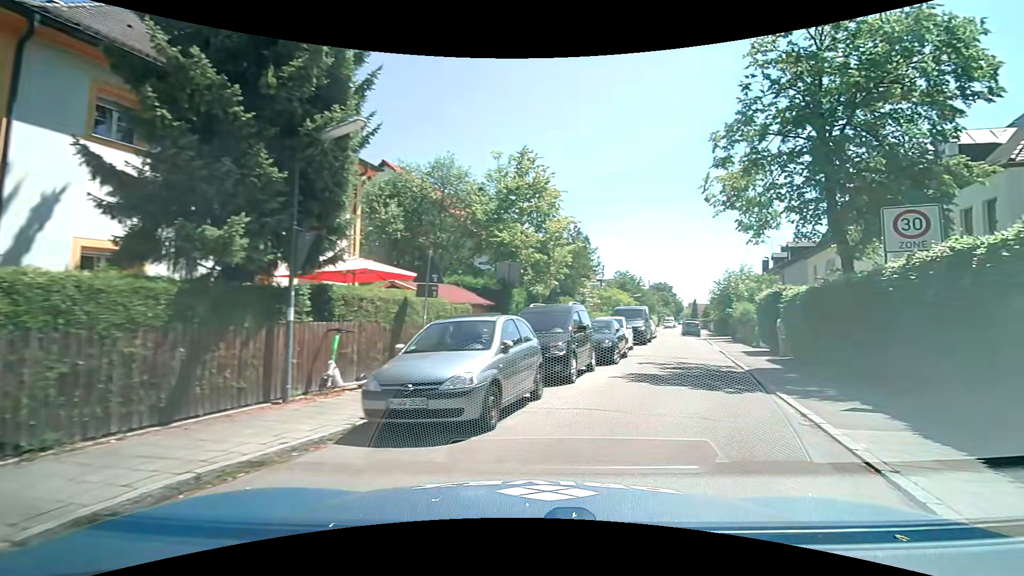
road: residential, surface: asphalt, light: Day
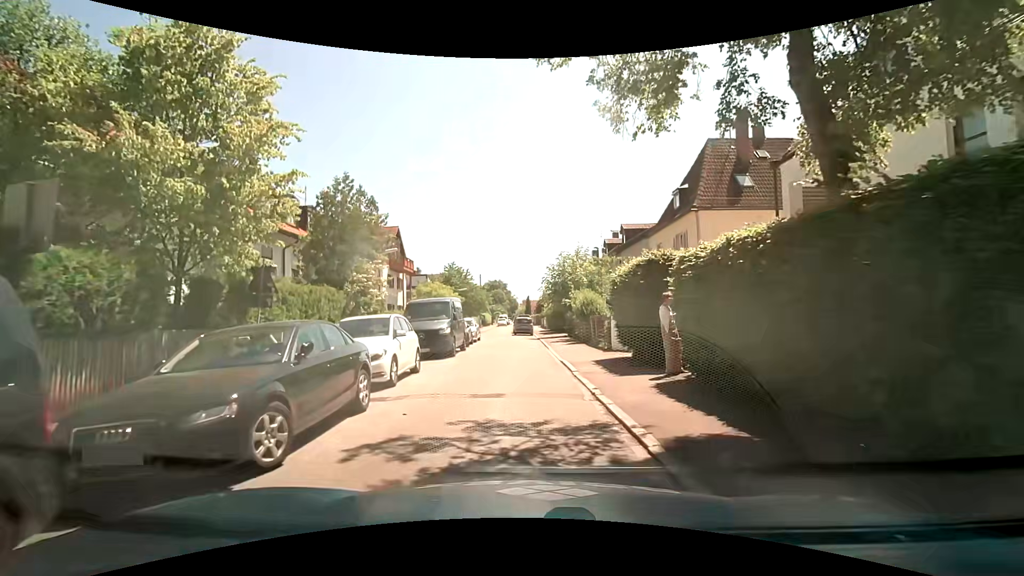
(+3.2, +10.8) m; +20°
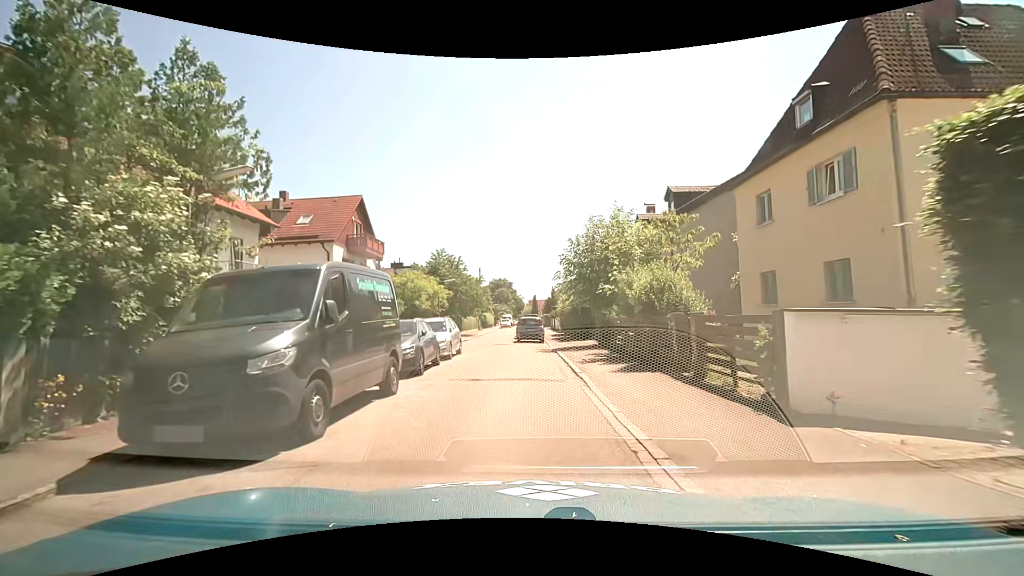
(-0.3, +12.6) m; -1°
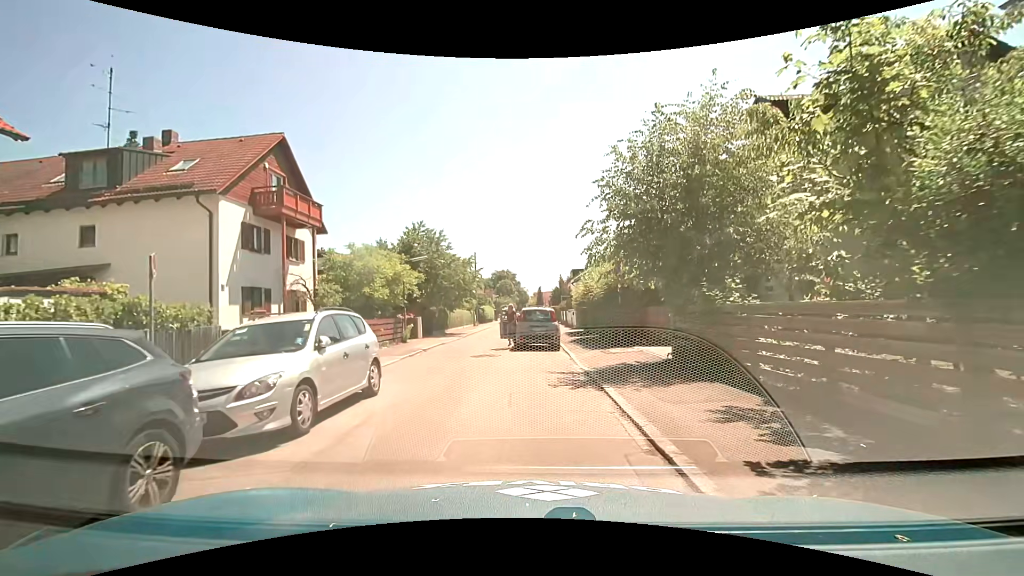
(0.0, +11.6) m; +1°
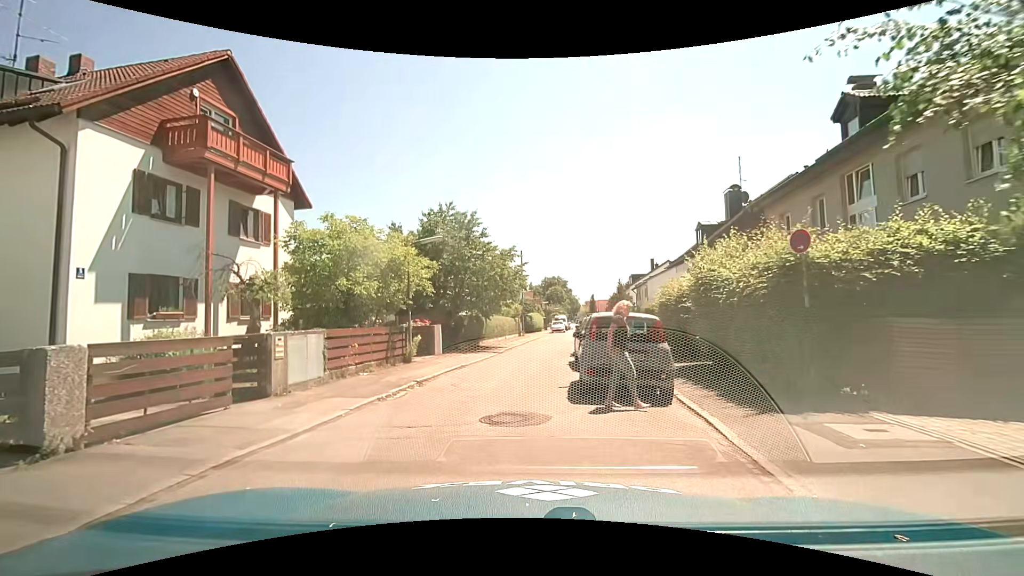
(-0.6, +9.0) m; -7°
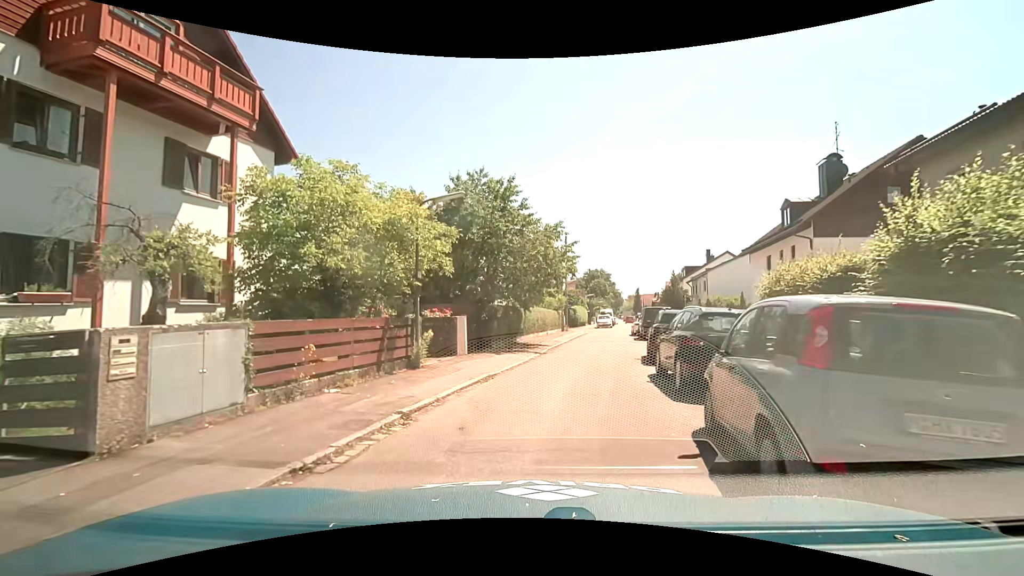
(-0.3, +5.5) m; -4°
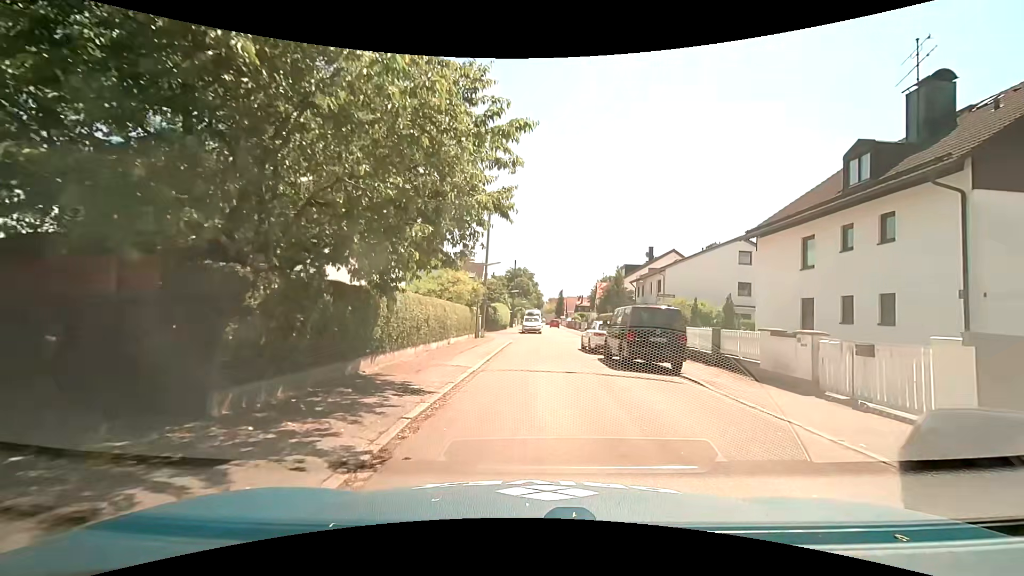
(+0.8, +14.8) m; +9°
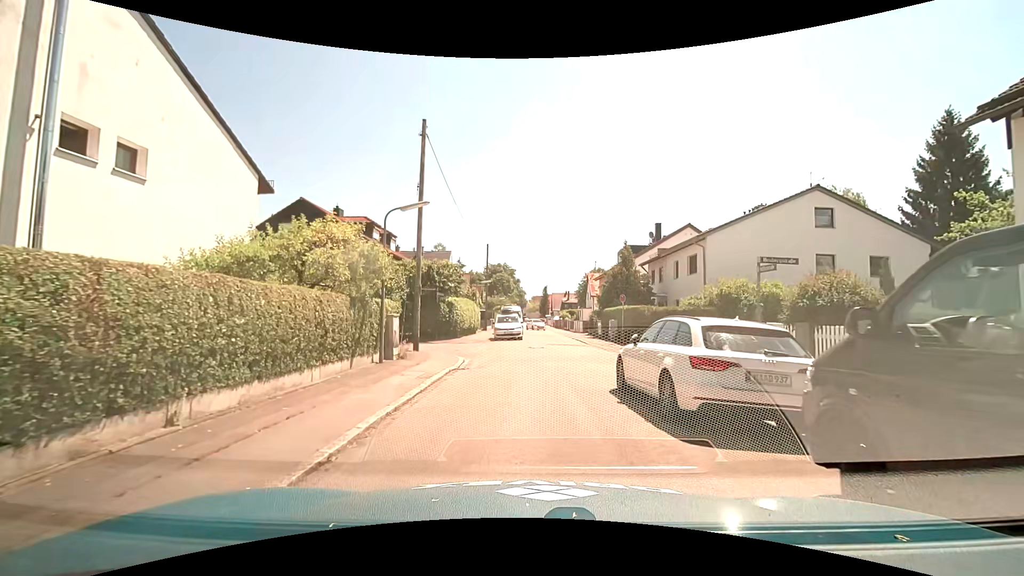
(+0.4, +15.4) m; +2°
